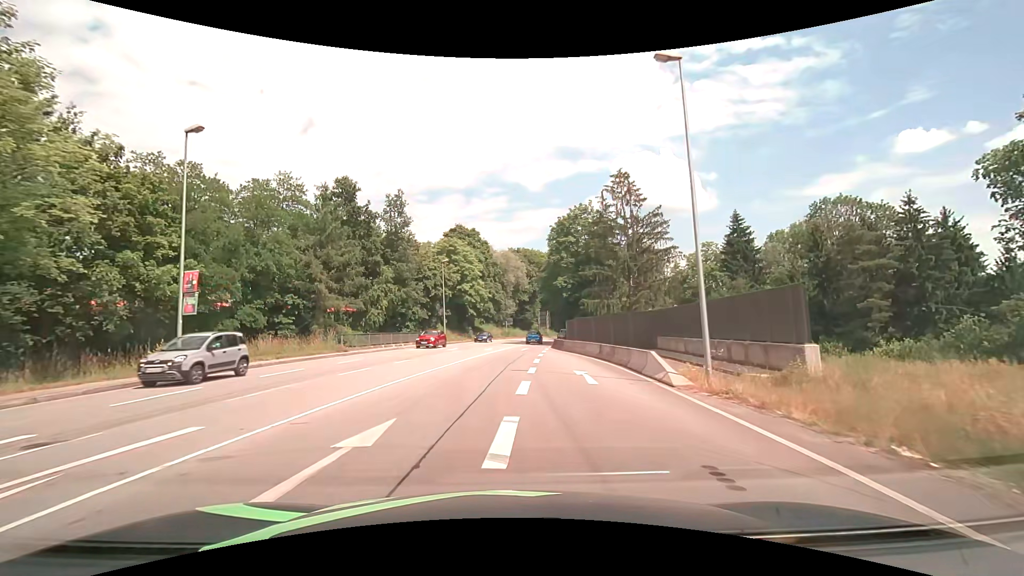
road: primary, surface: asphalt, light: Day
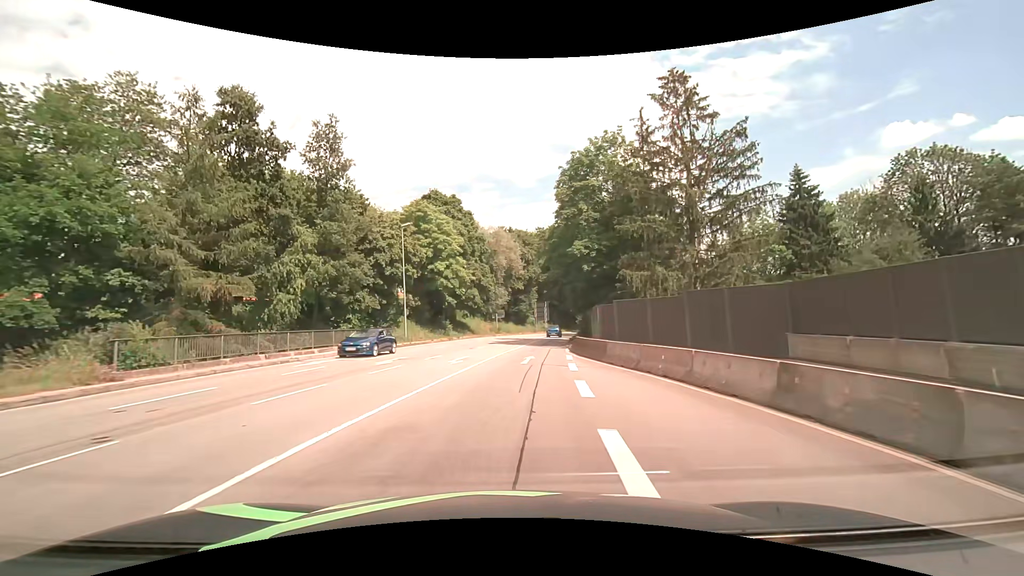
(+0.2, +19.8) m; +1°
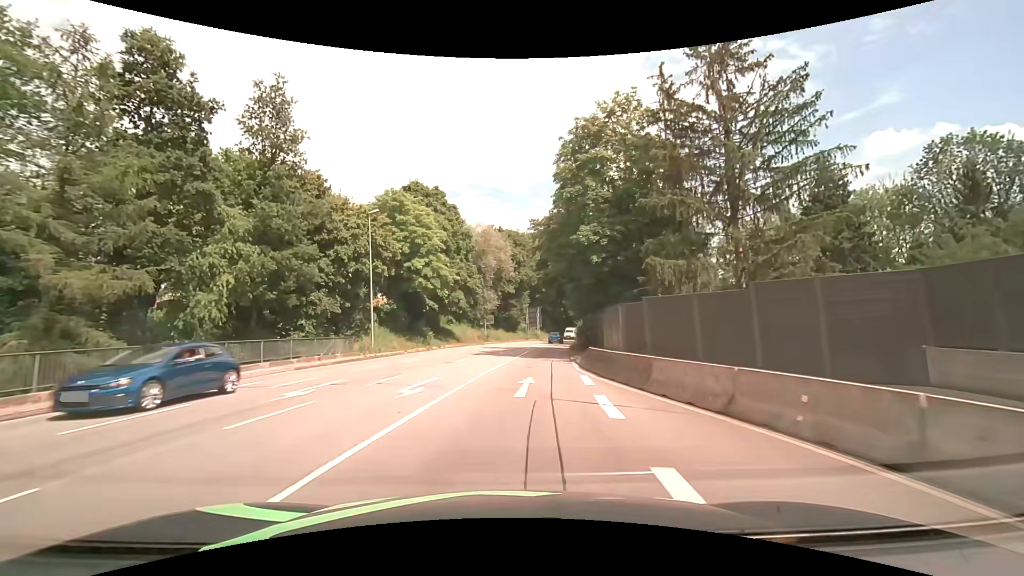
(+0.1, +7.4) m; +1°
